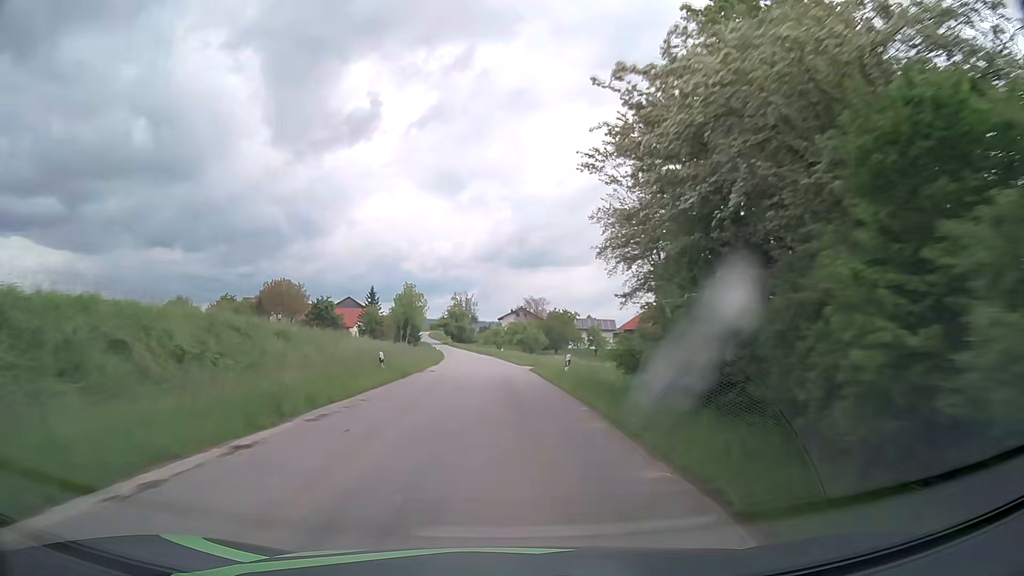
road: tertiary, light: Day
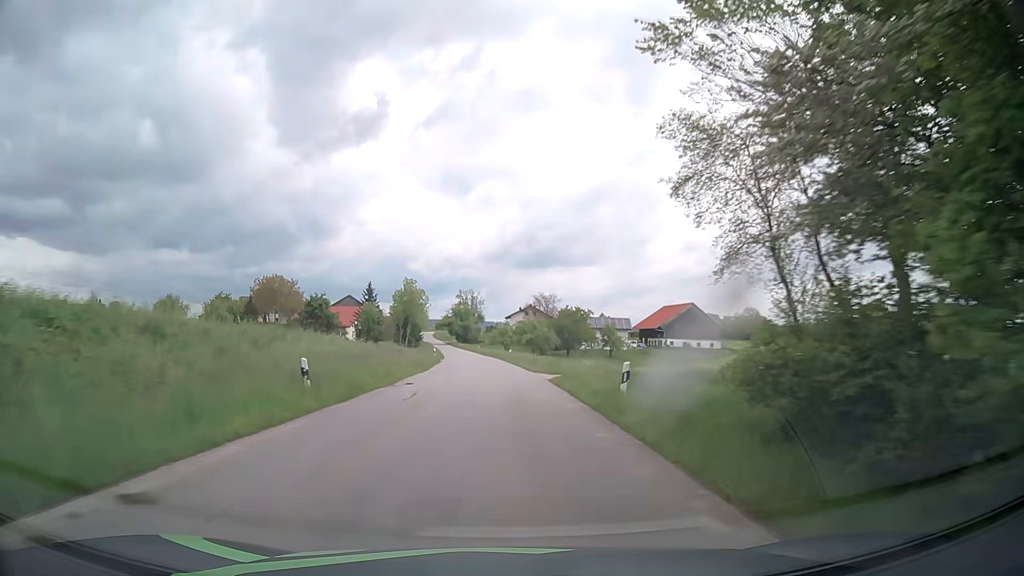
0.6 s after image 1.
(0.0, +10.9) m; 0°
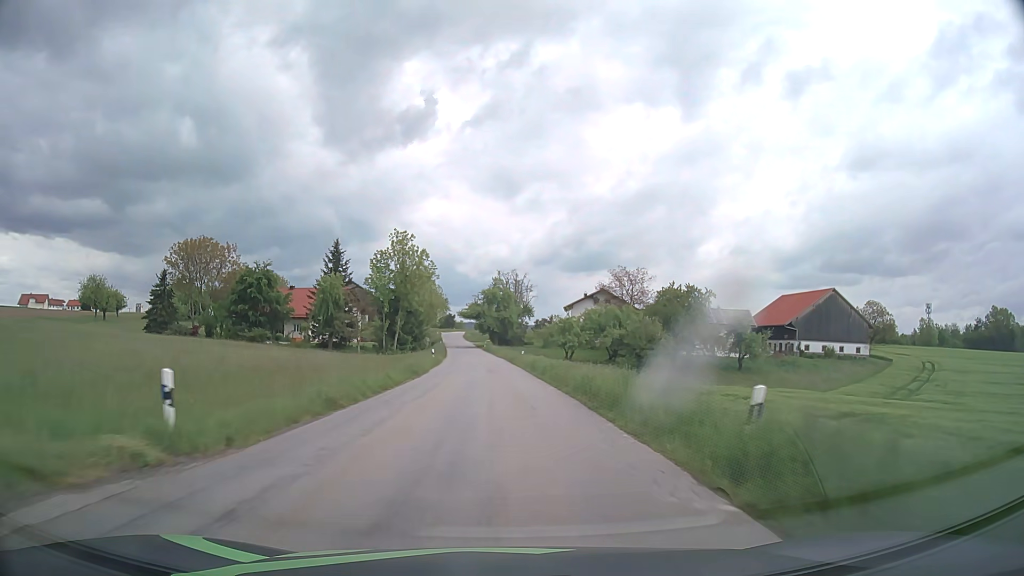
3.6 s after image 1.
(-1.9, +57.4) m; -4°
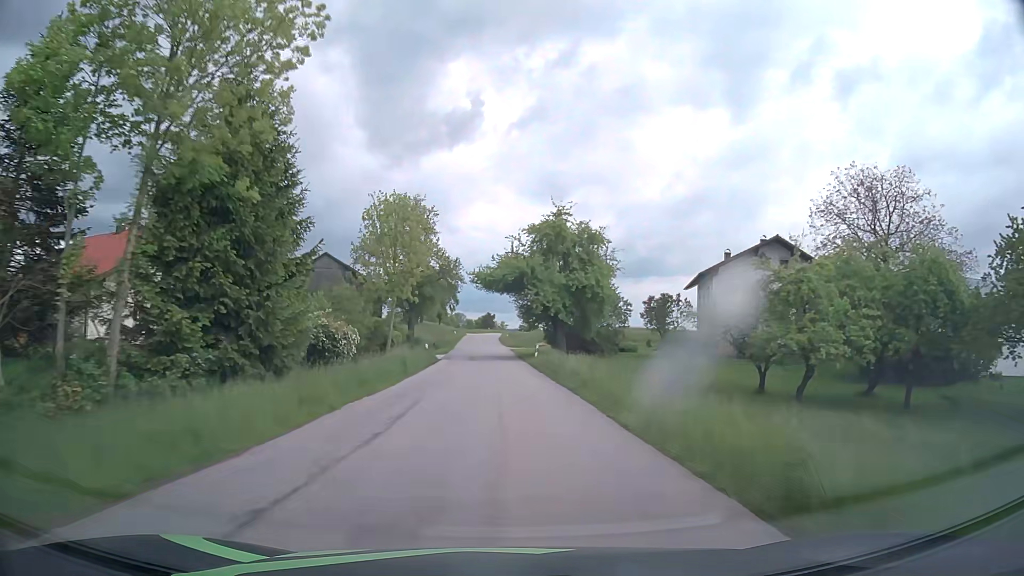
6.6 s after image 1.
(-1.9, +60.5) m; -4°
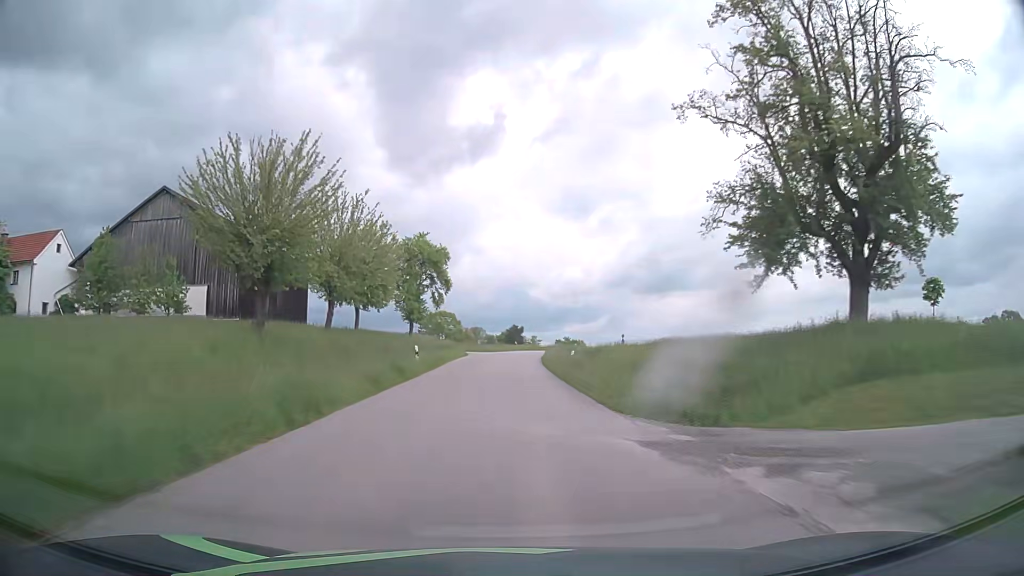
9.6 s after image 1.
(-1.5, +61.2) m; -2°
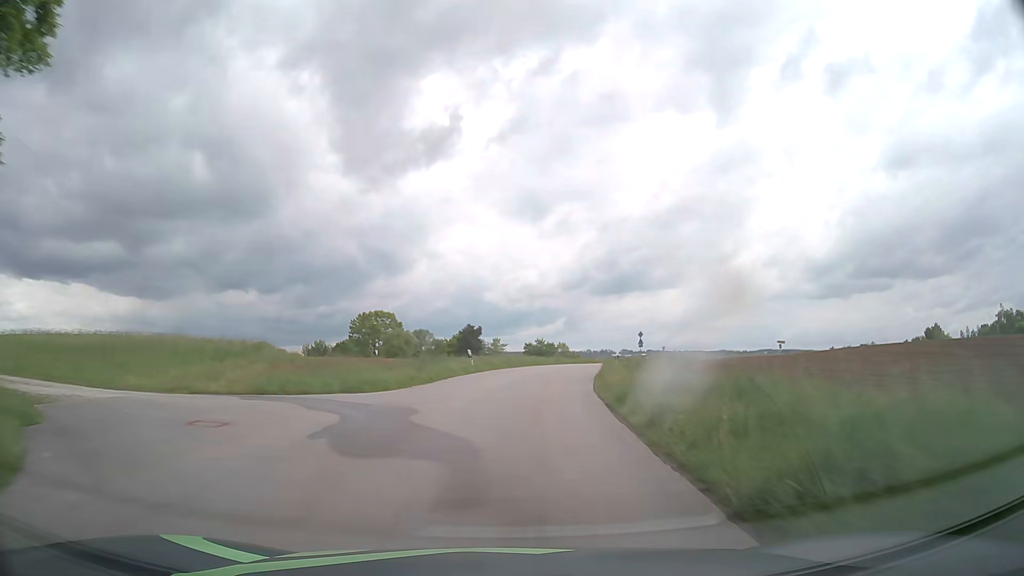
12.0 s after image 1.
(+0.8, +47.9) m; +3°
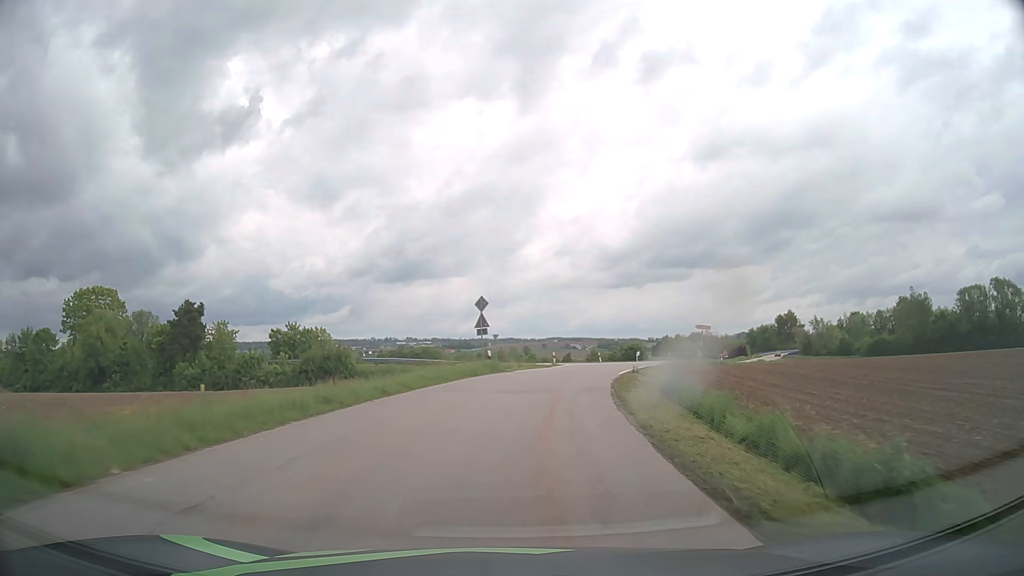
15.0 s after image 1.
(+6.6, +48.0) m; +18°
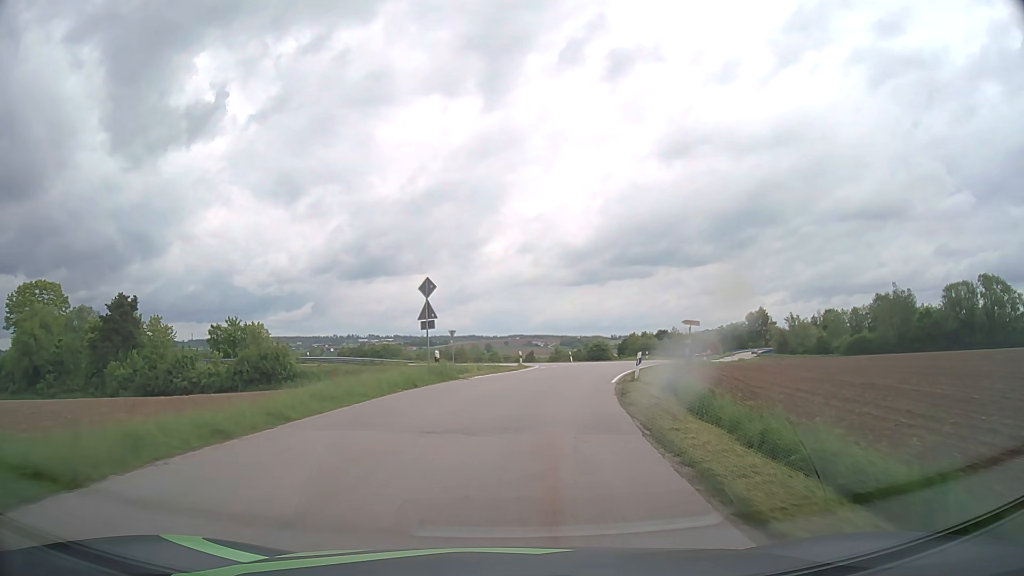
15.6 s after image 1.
(+0.2, +8.4) m; +3°
(0, +10) (+1, +20) (+3, +30) (+6, +39) (+8, +49) (+5, +58) (-4, +63) (-13, +67) (-23, +70) (-32, +73) m
